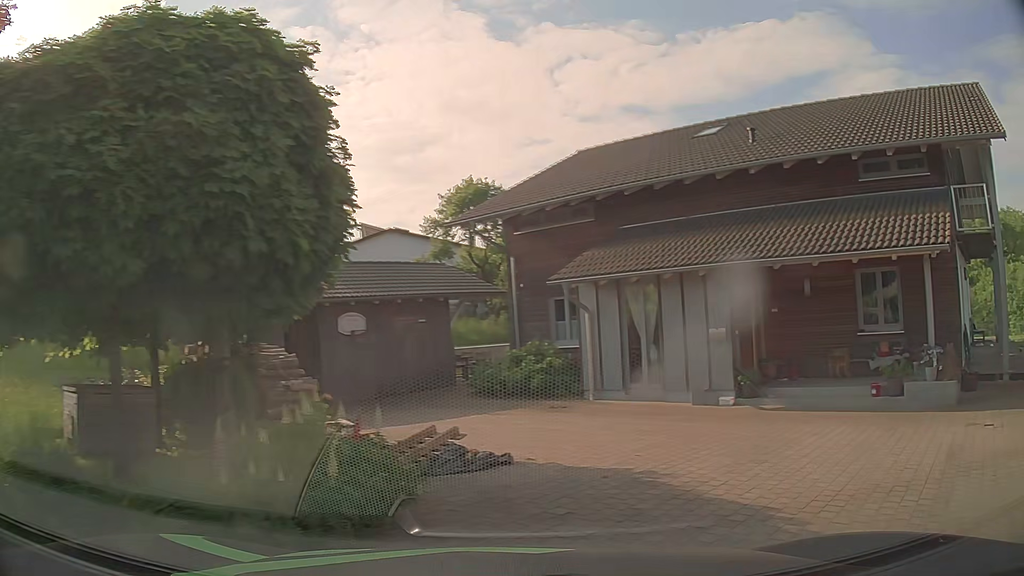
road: unclassified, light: Day
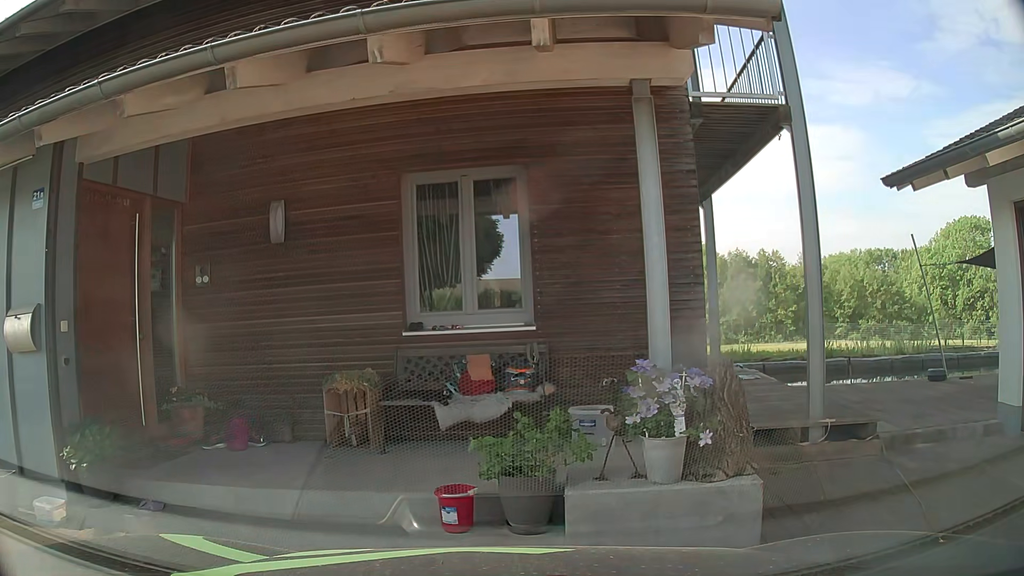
(+3.5, +7.7) m; +39°
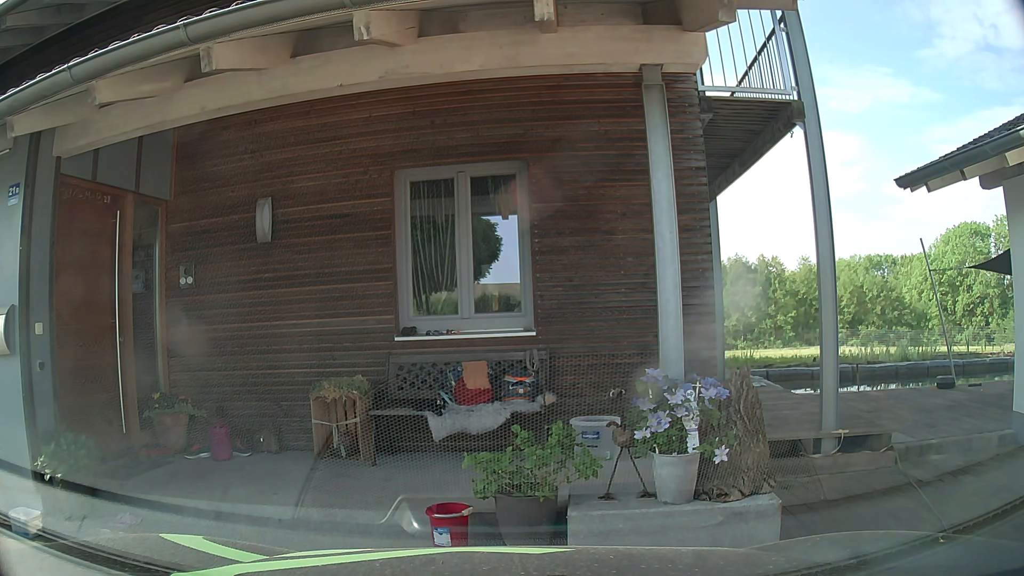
(0.0, +0.4) m; 0°
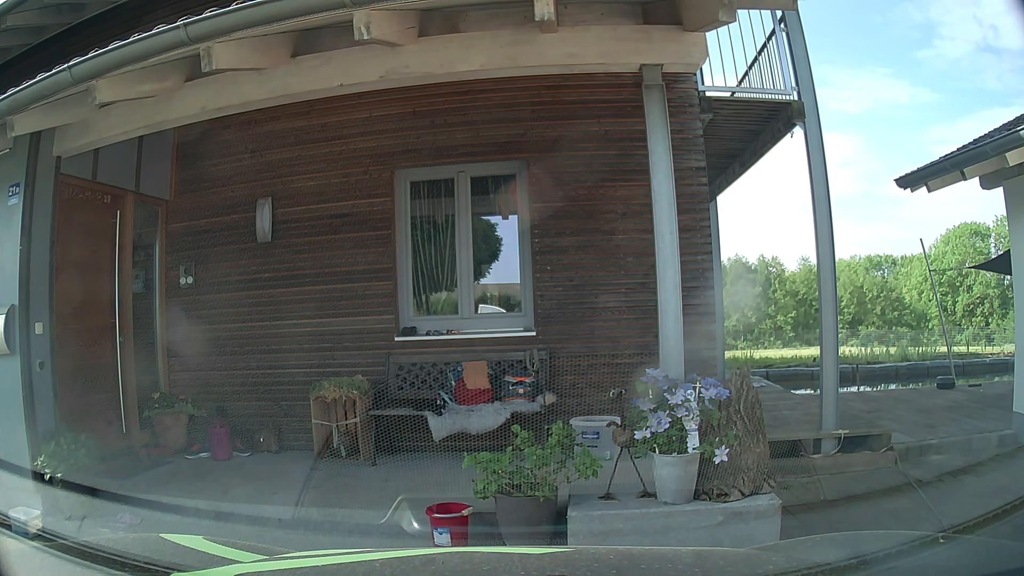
(0.0, 0.0) m; 0°
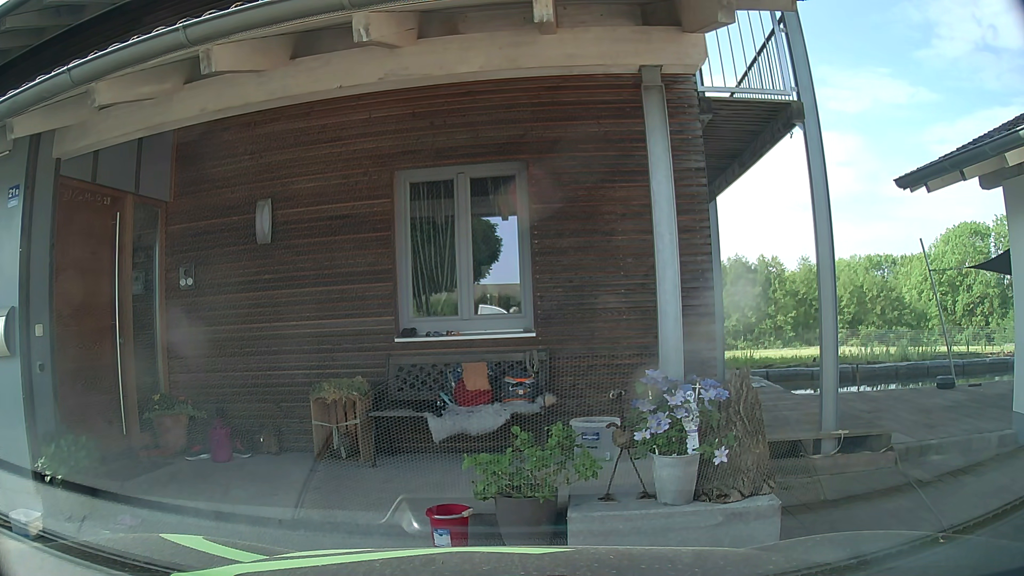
(0.0, 0.0) m; 0°
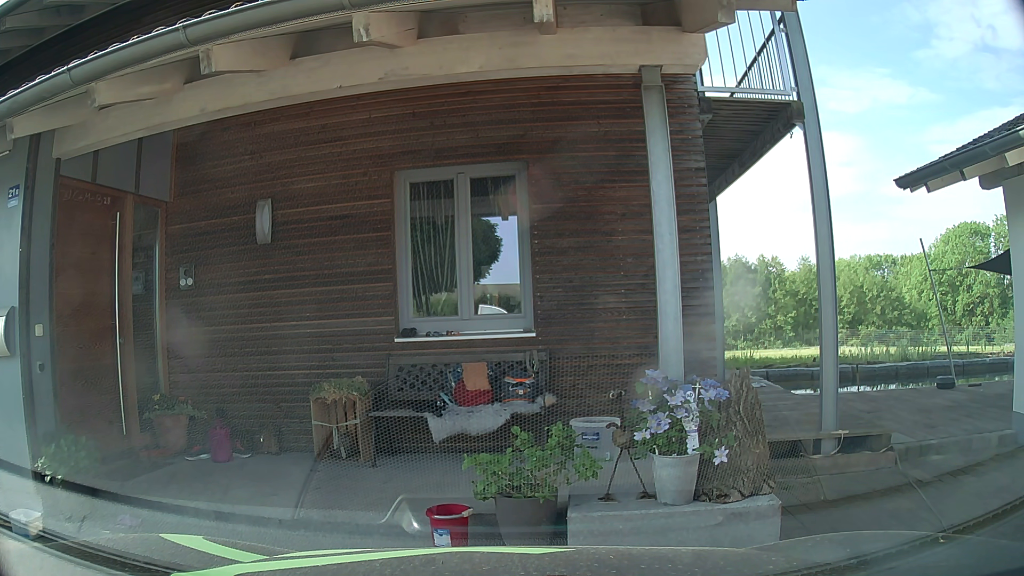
(0.0, 0.0) m; 0°
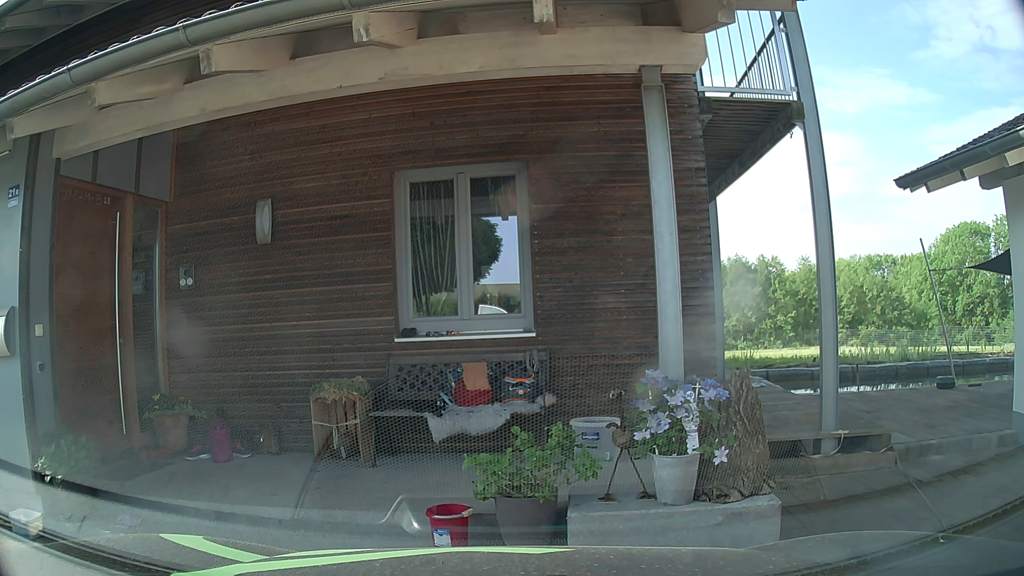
(0.0, 0.0) m; 0°
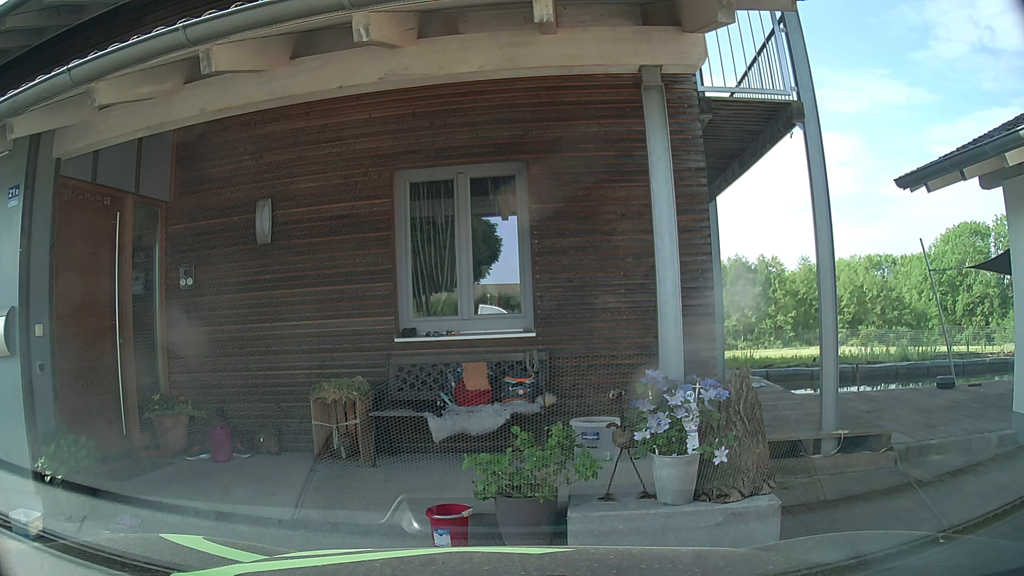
(0.0, 0.0) m; 0°
